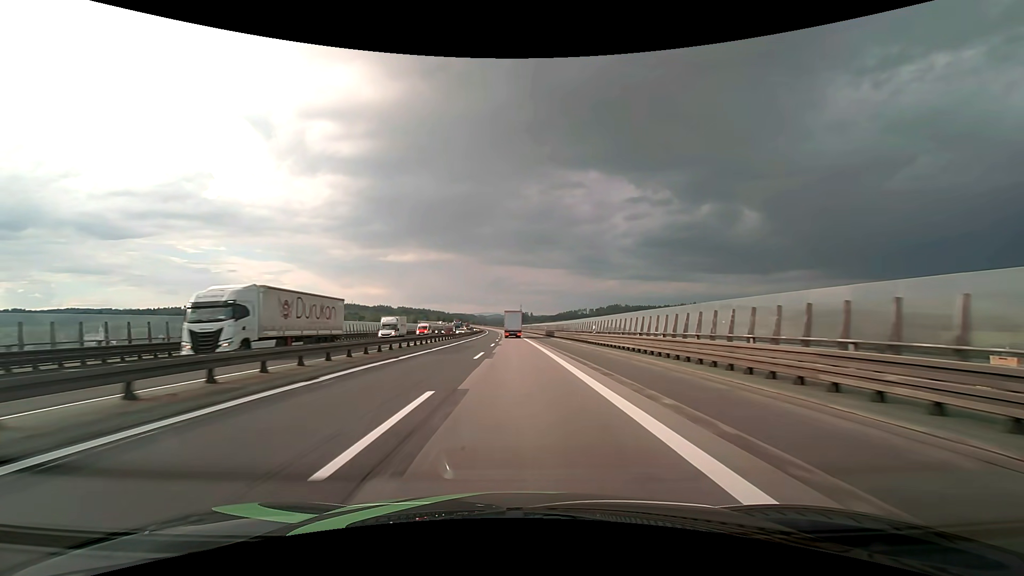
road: motorway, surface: asphalt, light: Day
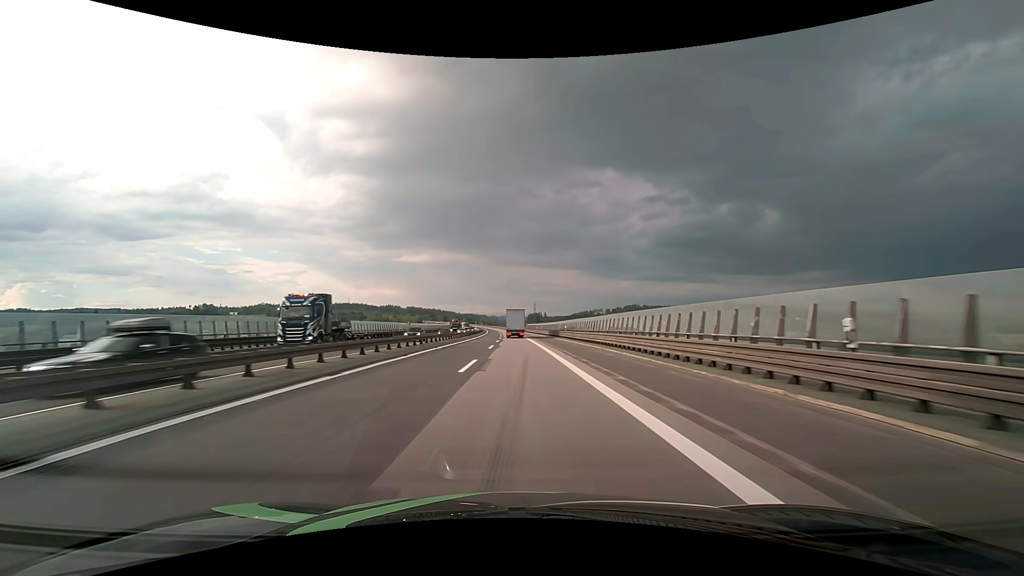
(-1.2, +78.9) m; -1°
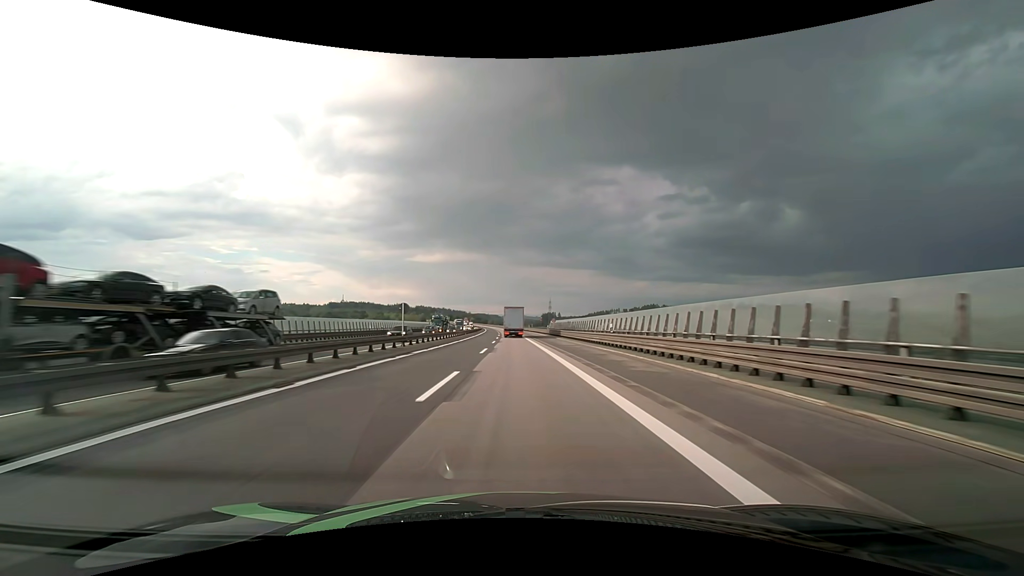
(-0.9, +78.8) m; -1°
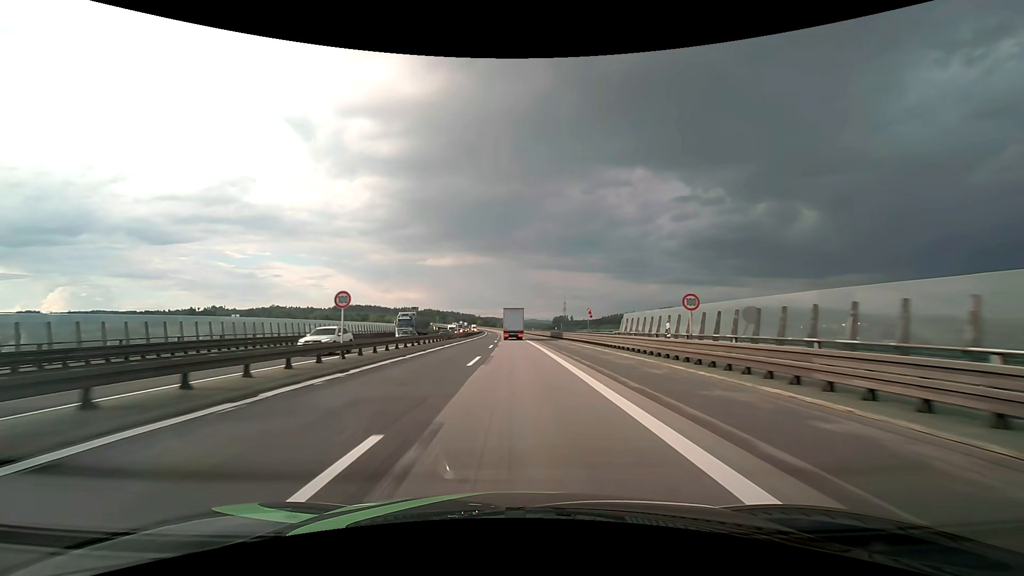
(-0.8, +62.4) m; -1°
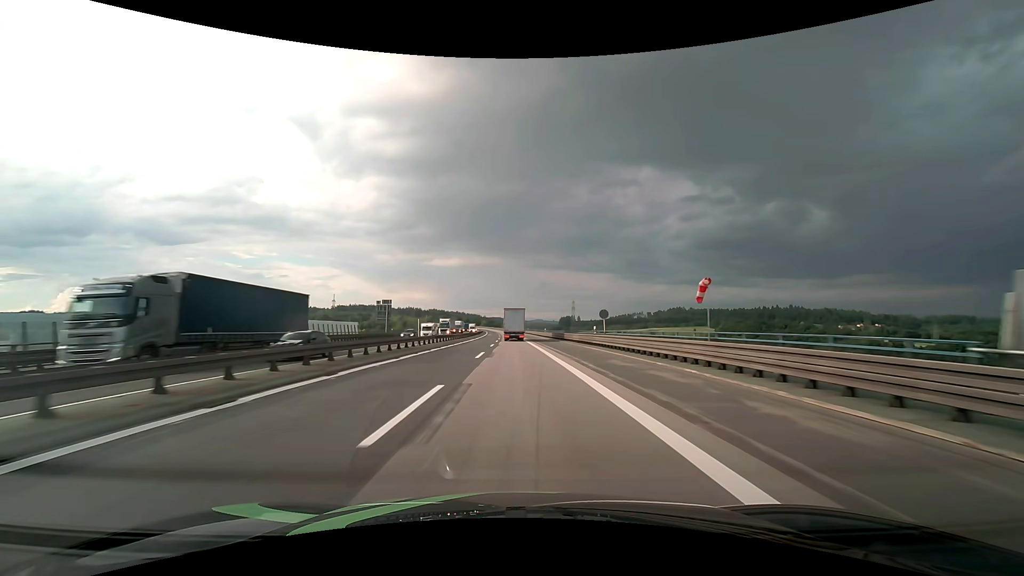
(-0.2, +30.9) m; -1°
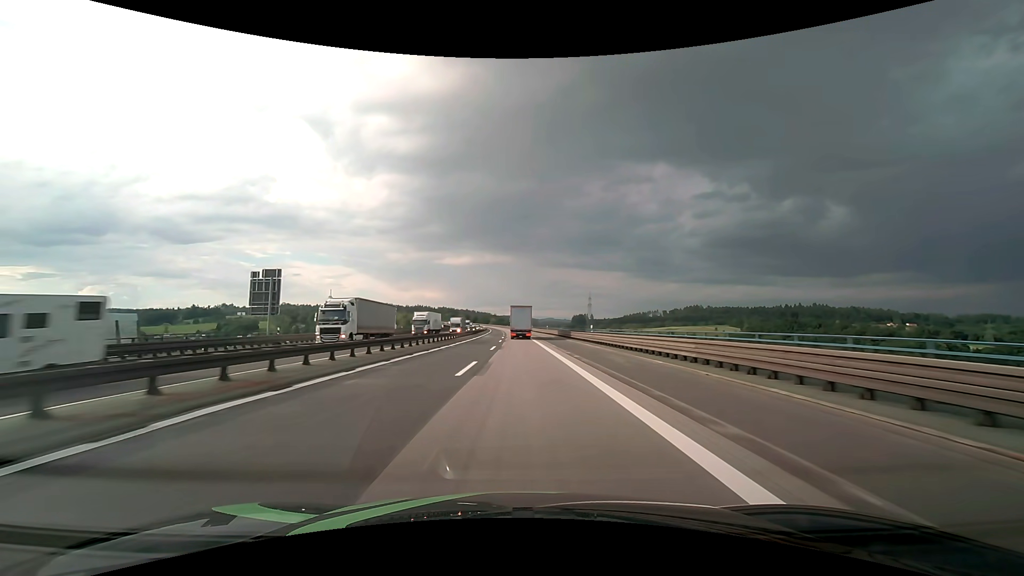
(-0.5, +45.9) m; -1°
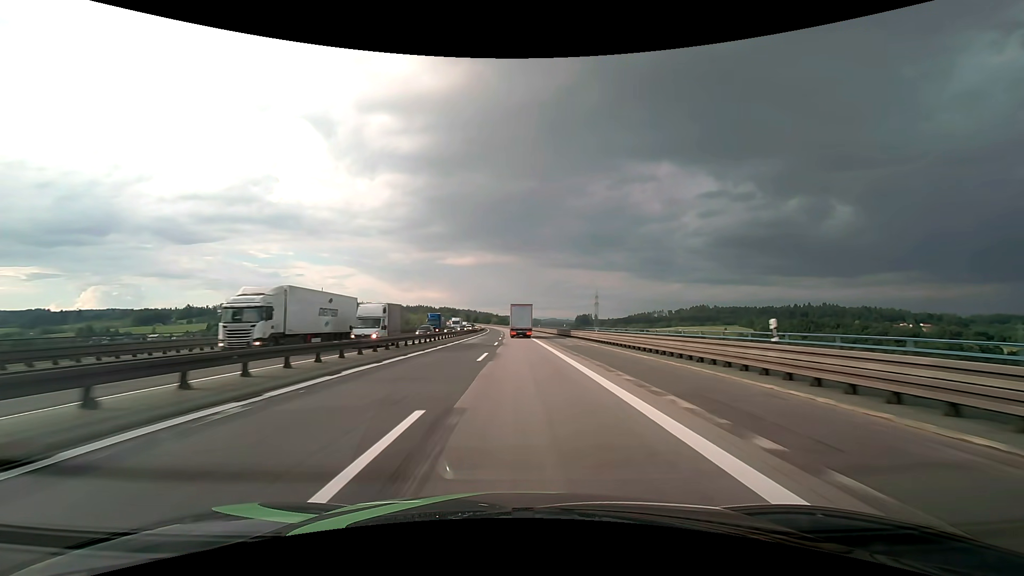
(-0.2, +30.3) m; 0°
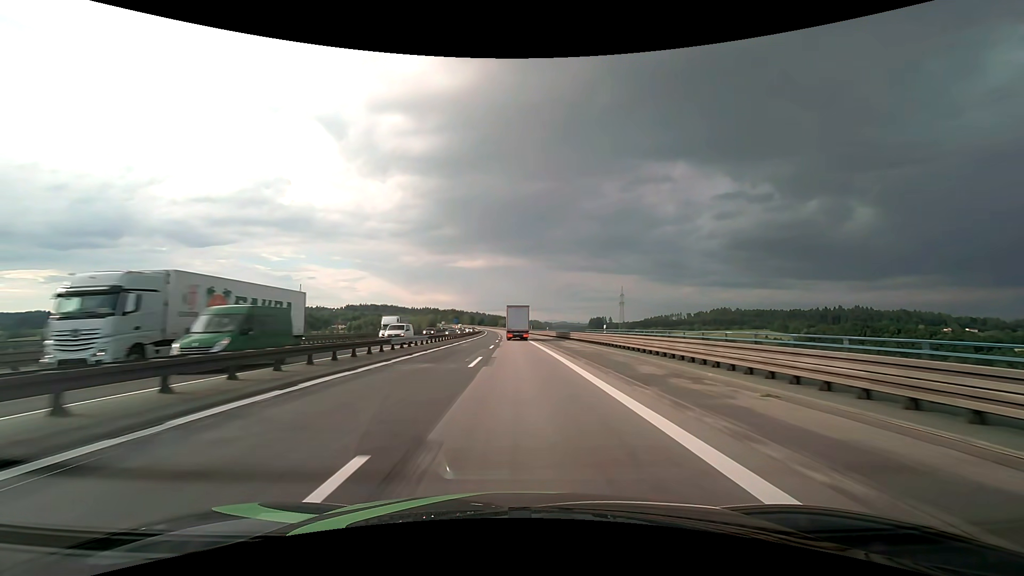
(-0.7, +74.6) m; -1°
(0, +10) (0, +20) (0, +30) (0, +40) (0, +50) (-1, +60) (-1, +70) (-1, +80) (-1, +90) (-2, +100) m
